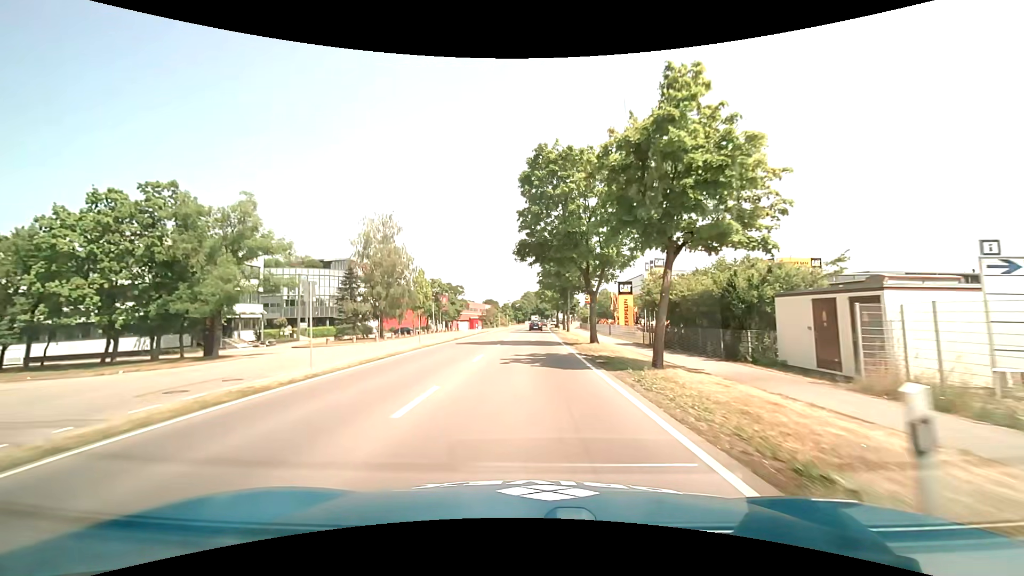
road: primary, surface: asphalt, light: Day
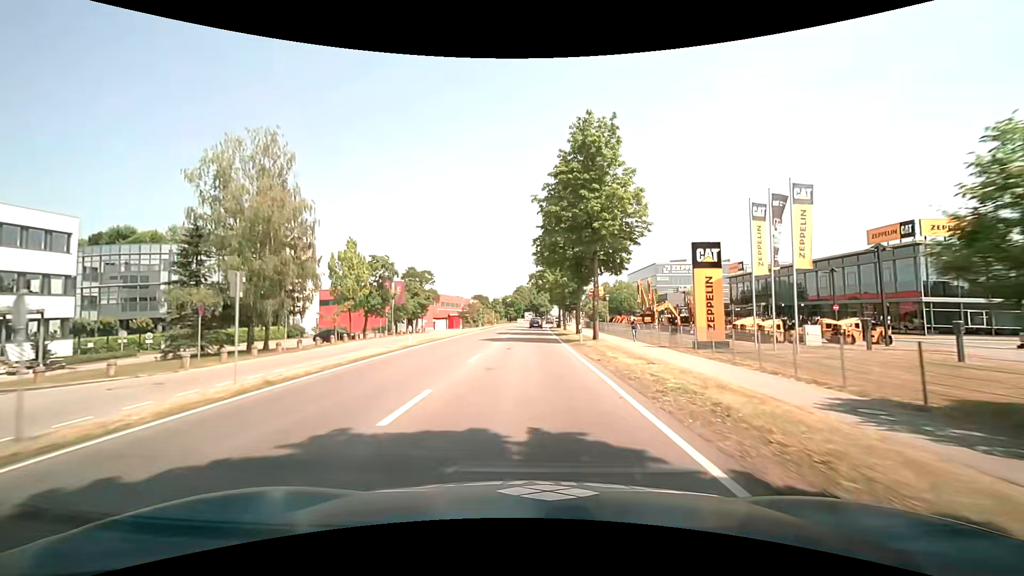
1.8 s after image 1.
(+0.2, +27.4) m; +1°
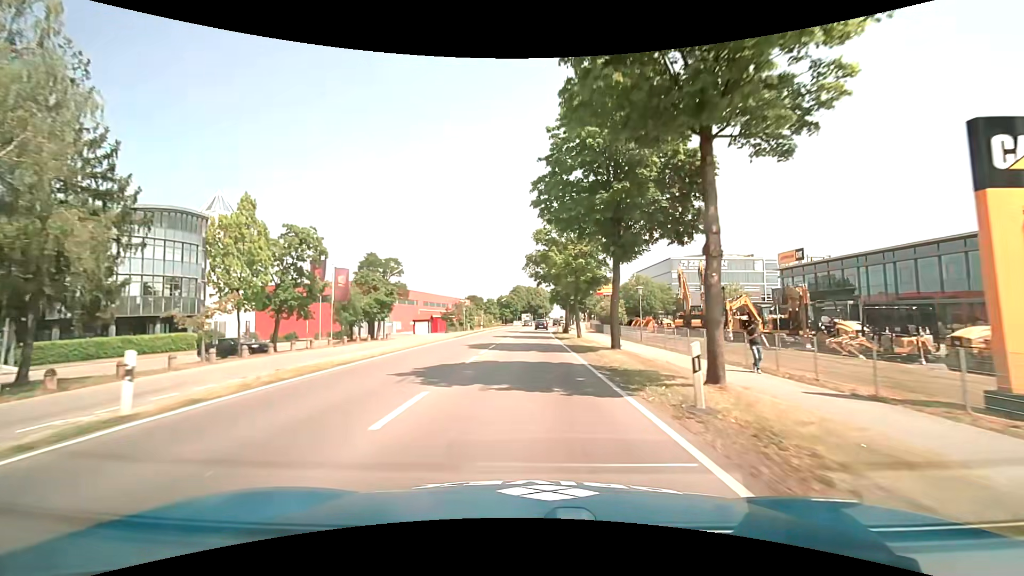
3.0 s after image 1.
(0.0, +18.3) m; 0°
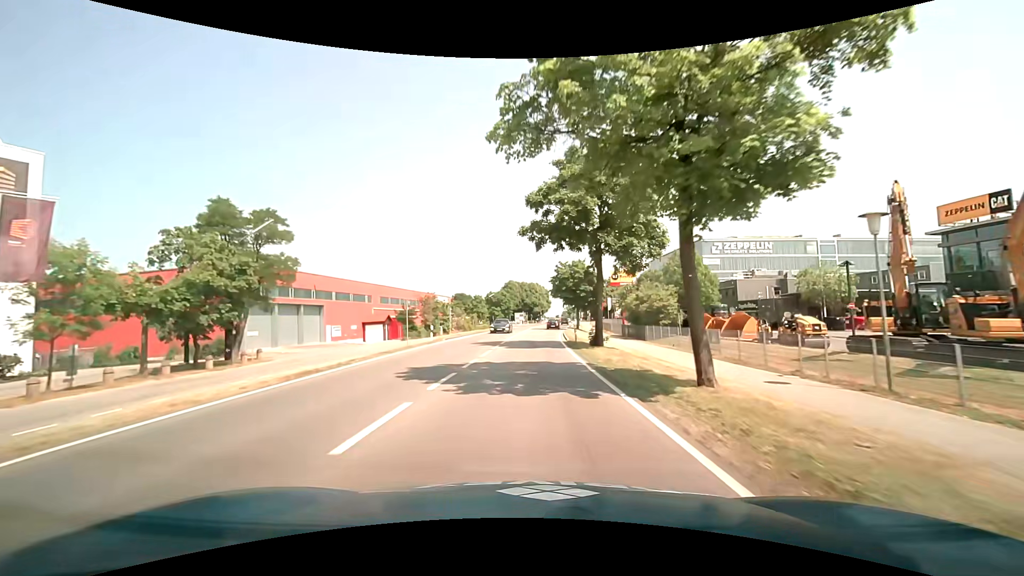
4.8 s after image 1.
(+0.1, +27.5) m; +1°
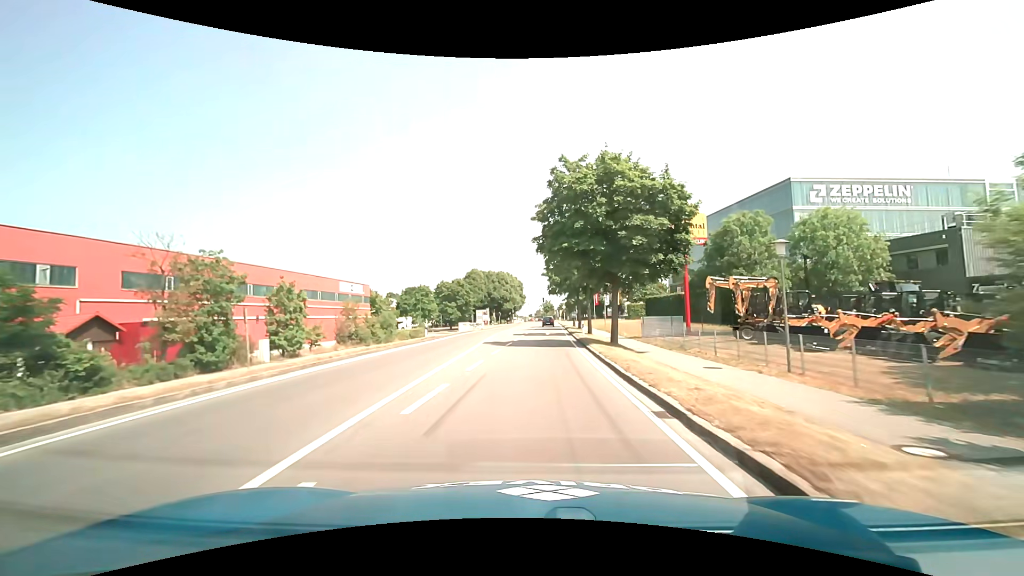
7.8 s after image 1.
(+0.8, +45.8) m; +3°
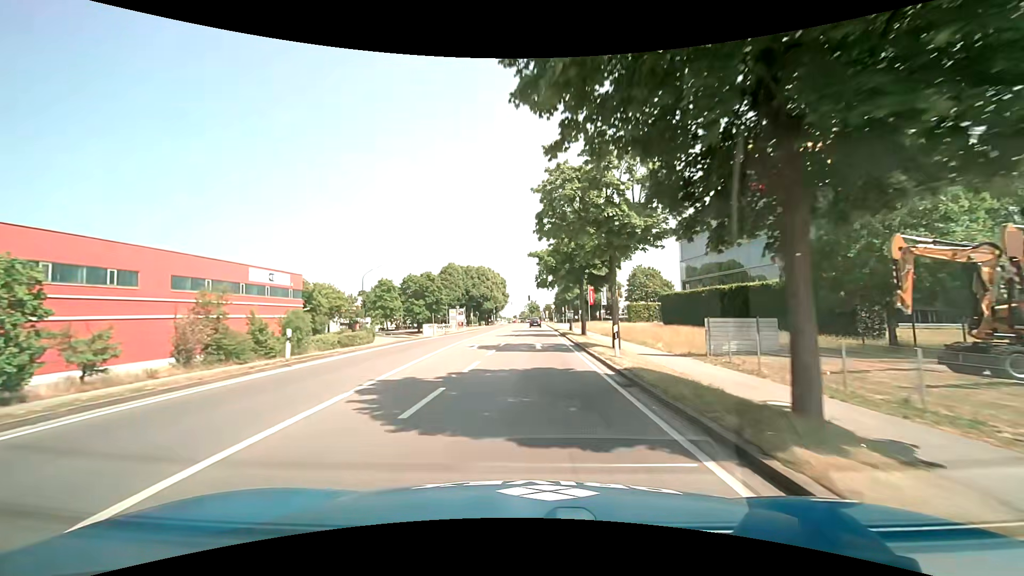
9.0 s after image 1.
(+0.2, +18.3) m; +2°
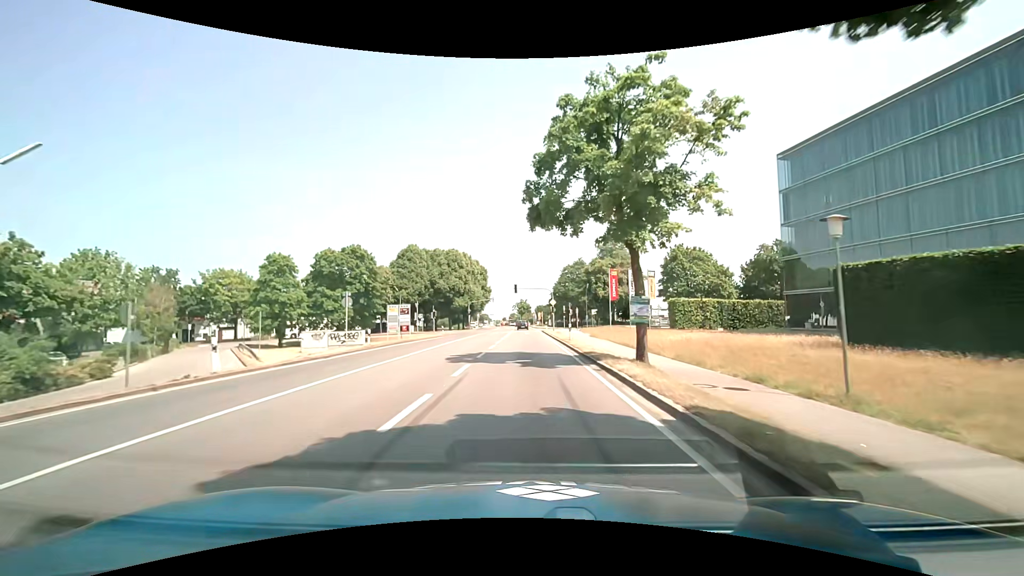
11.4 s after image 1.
(+0.4, +36.7) m; +1°
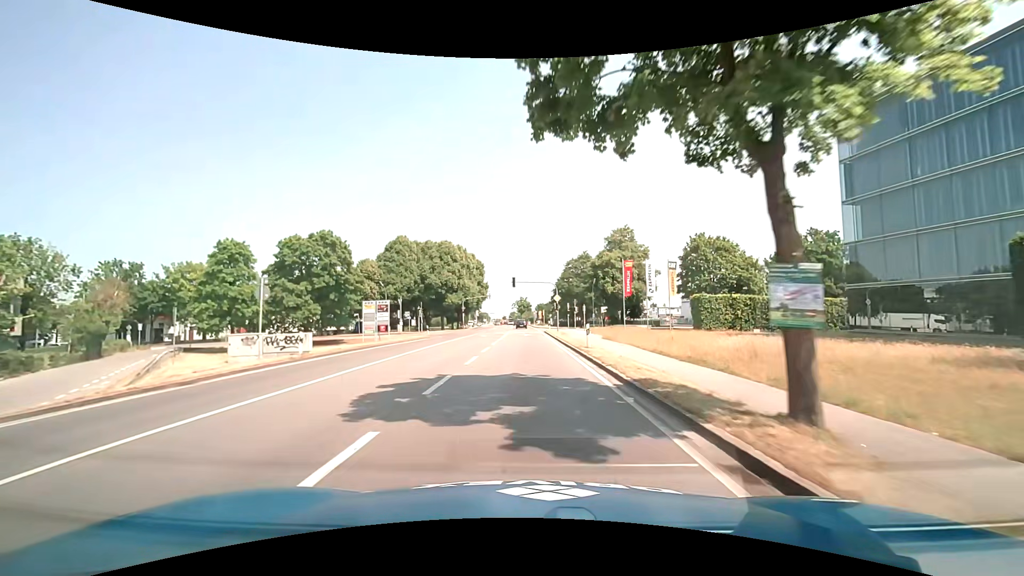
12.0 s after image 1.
(0.0, +9.1) m; 0°
(0, +10) (0, +20) (0, +30) (0, +40) (0, +50) (0, +60) (0, +70) (-1, +80) (-1, +90) (-1, +100) m
